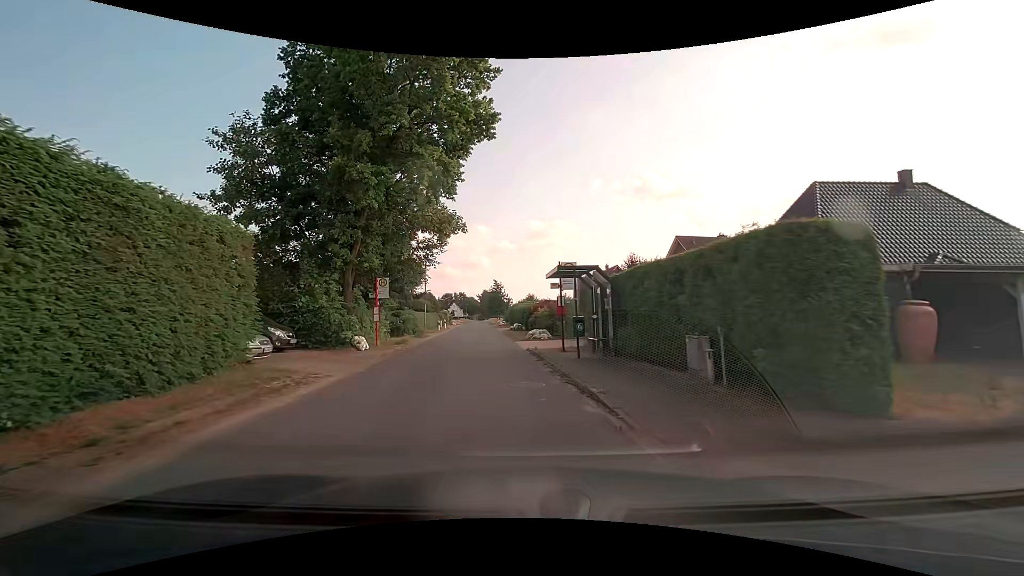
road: unclassified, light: Day
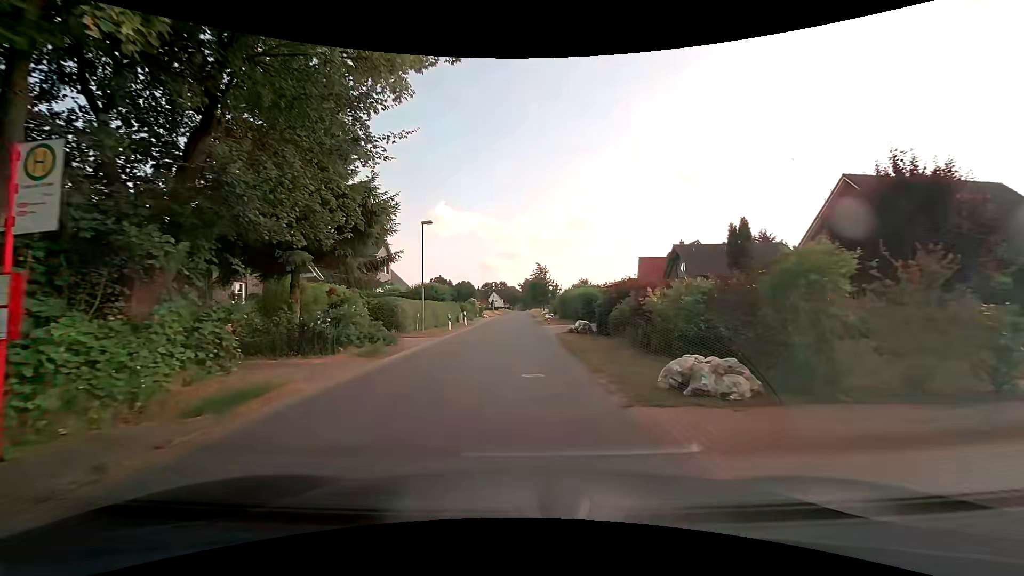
(-1.3, +19.1) m; -4°
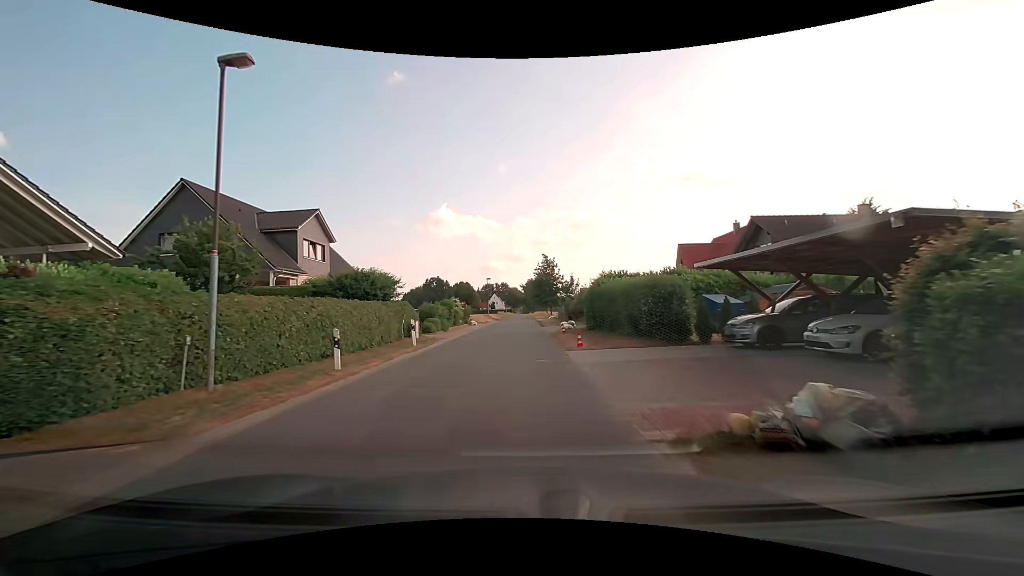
(-0.3, +18.4) m; -1°
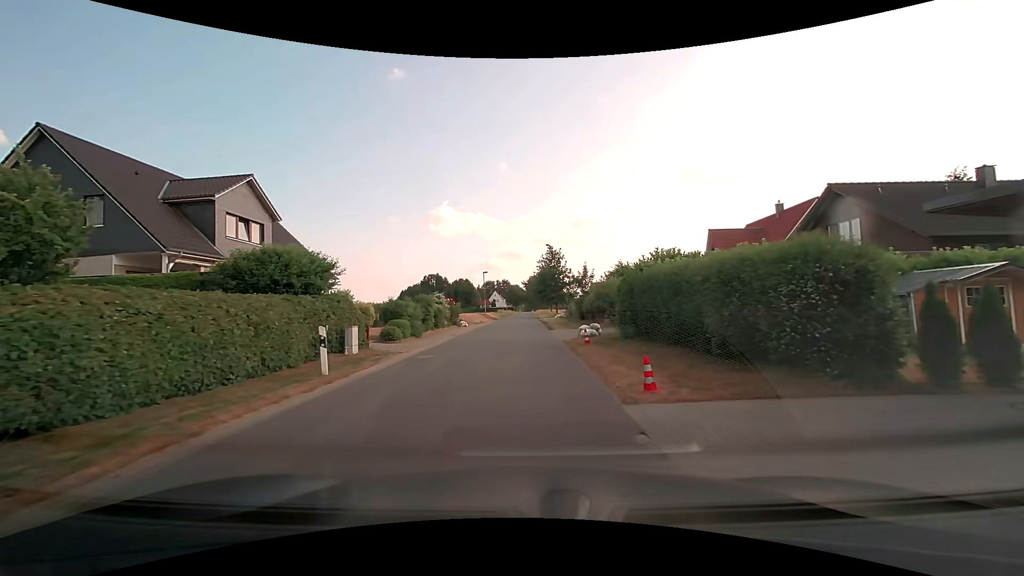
(0.0, +9.0) m; 0°
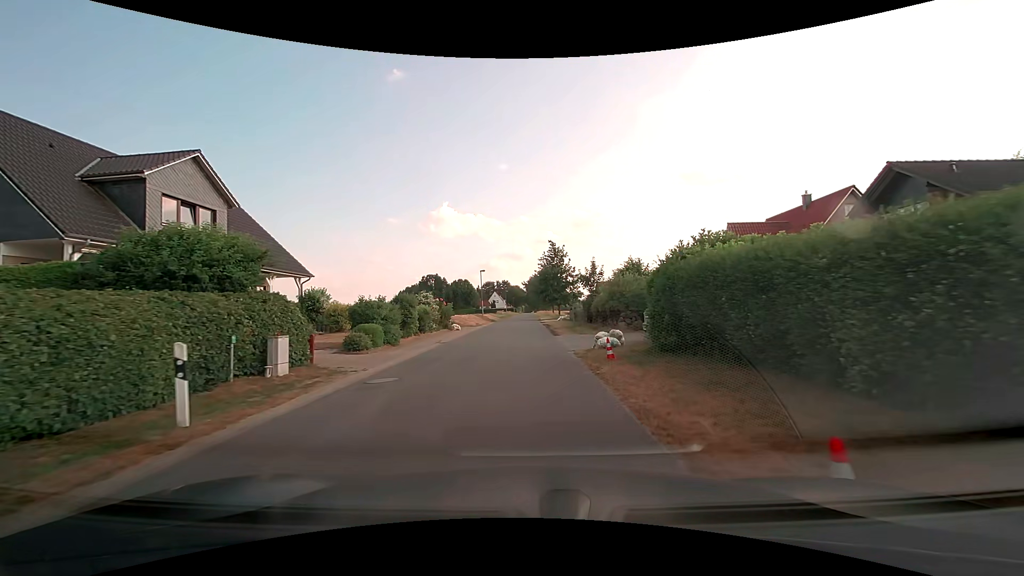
(0.0, +4.5) m; 0°
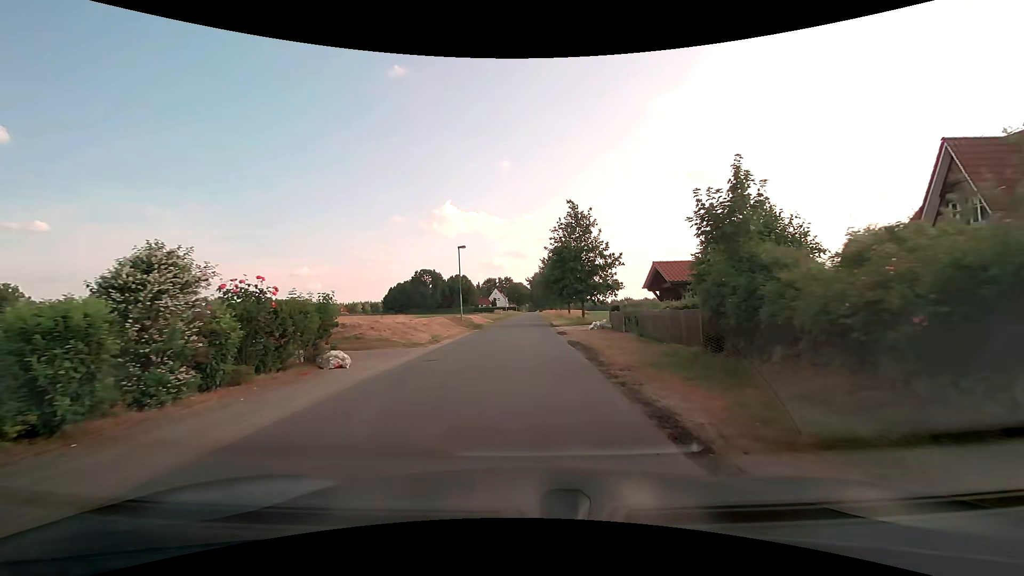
(0.0, +22.3) m; -1°
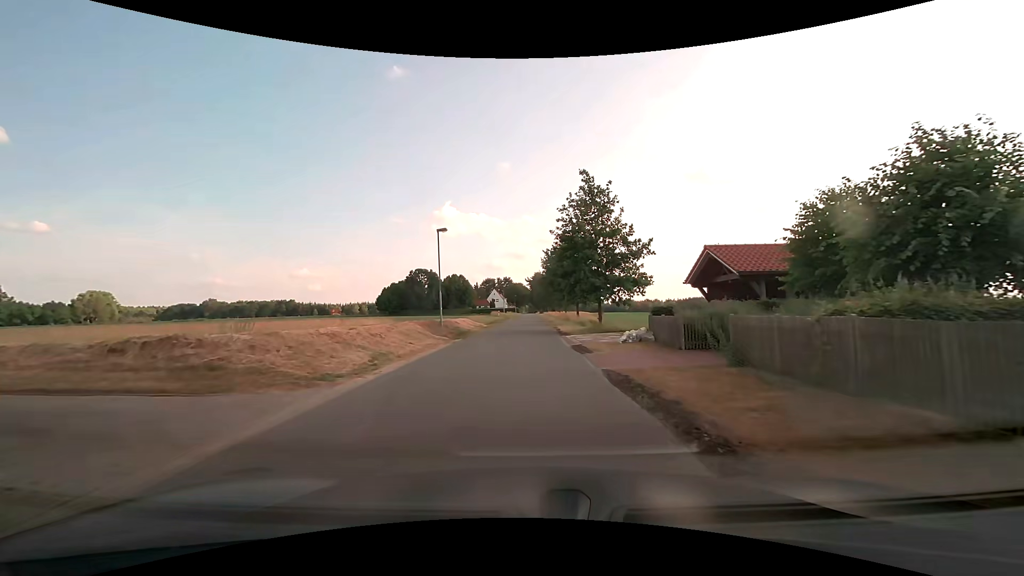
(0.0, +8.9) m; 0°
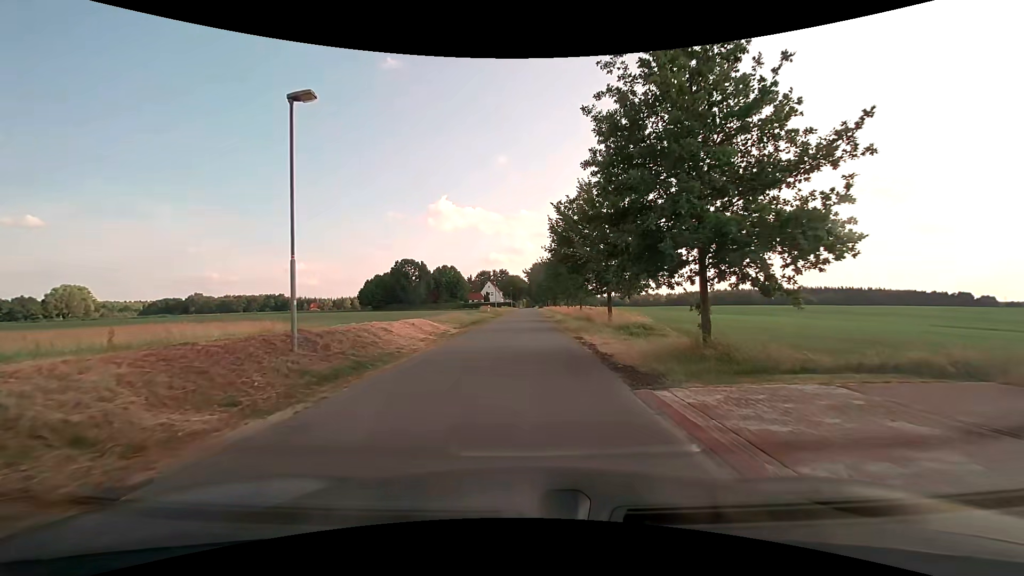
(+0.1, +17.9) m; 0°
(0, +10) (0, +20) (0, +30) (+1, +40) (+1, +50) (+1, +60) (+1, +70) (+1, +80) (+1, +90) (+1, +100) m
